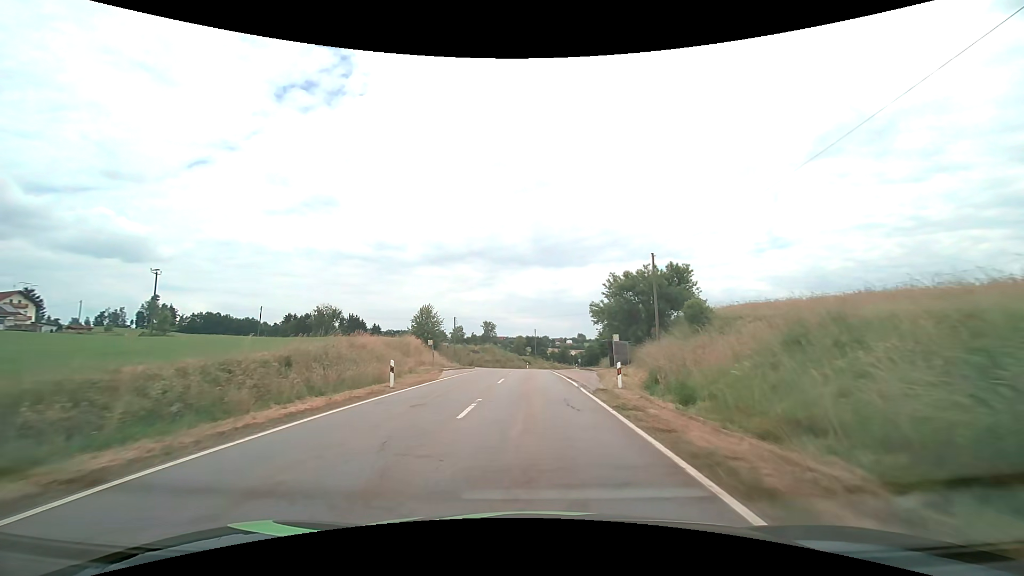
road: tertiary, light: Day
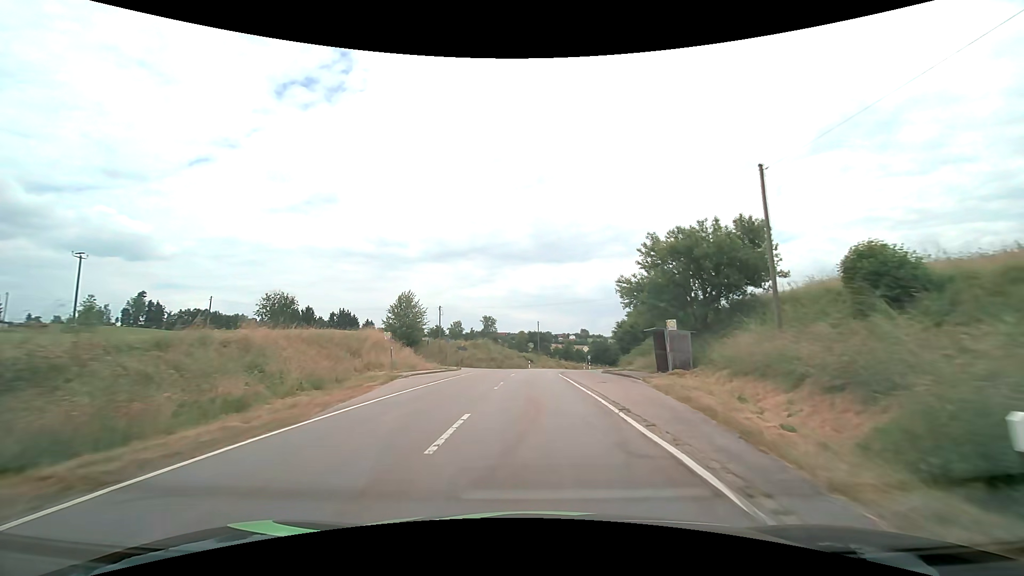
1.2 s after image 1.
(0.0, +15.1) m; 0°
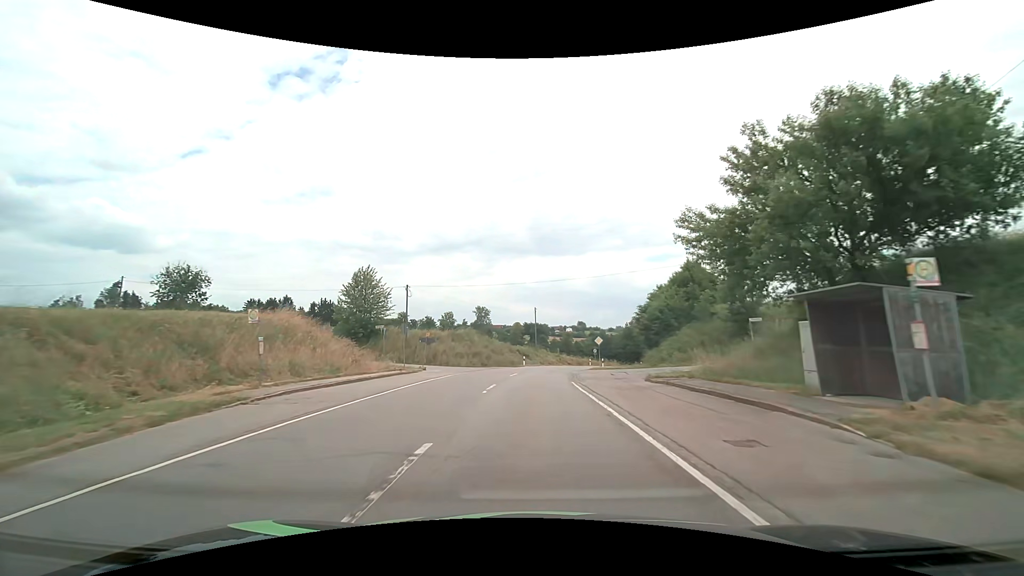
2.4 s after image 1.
(0.0, +15.8) m; 0°
